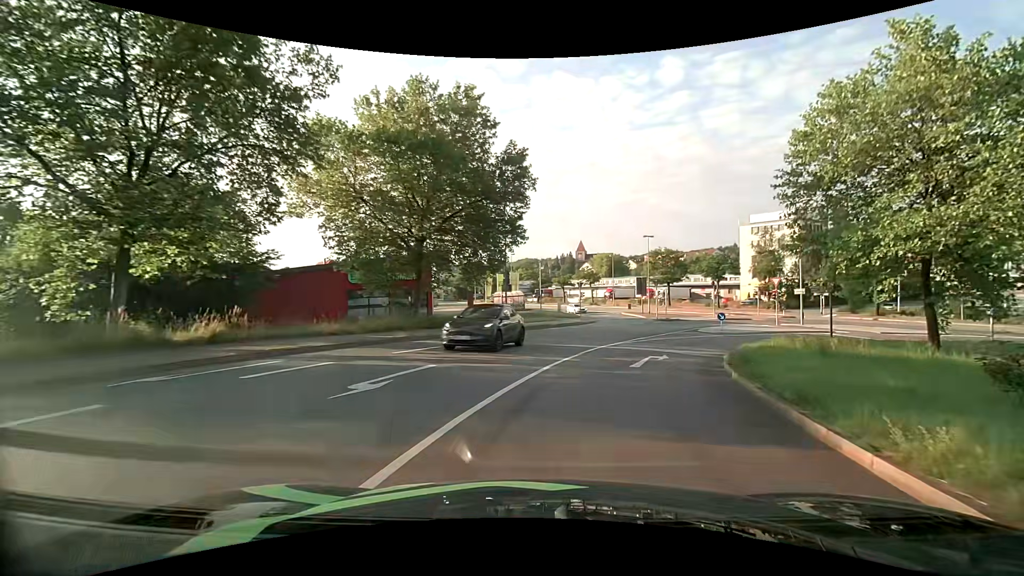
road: primary_link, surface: asphalt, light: Day
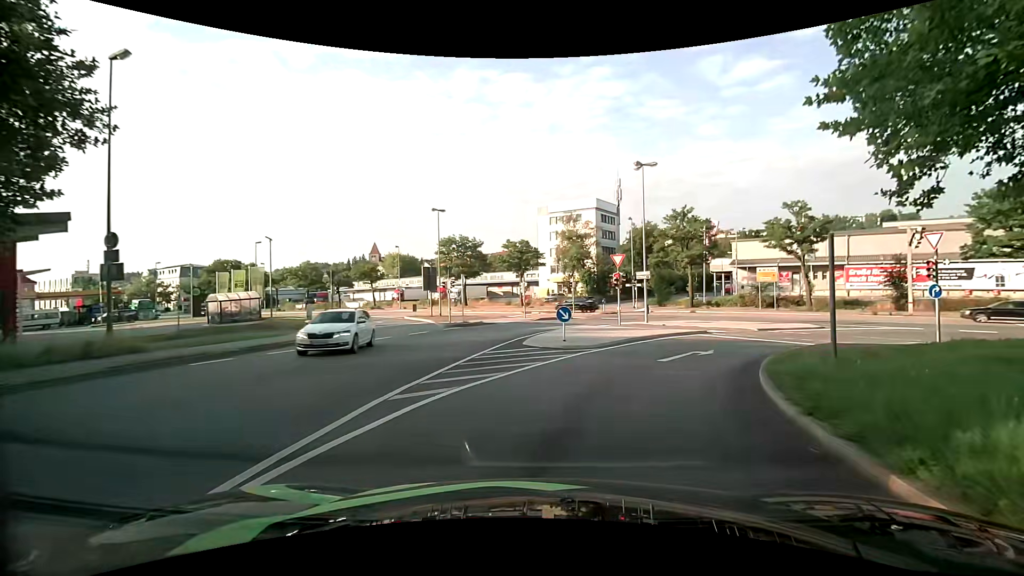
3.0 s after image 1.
(+3.8, +19.1) m; +22°
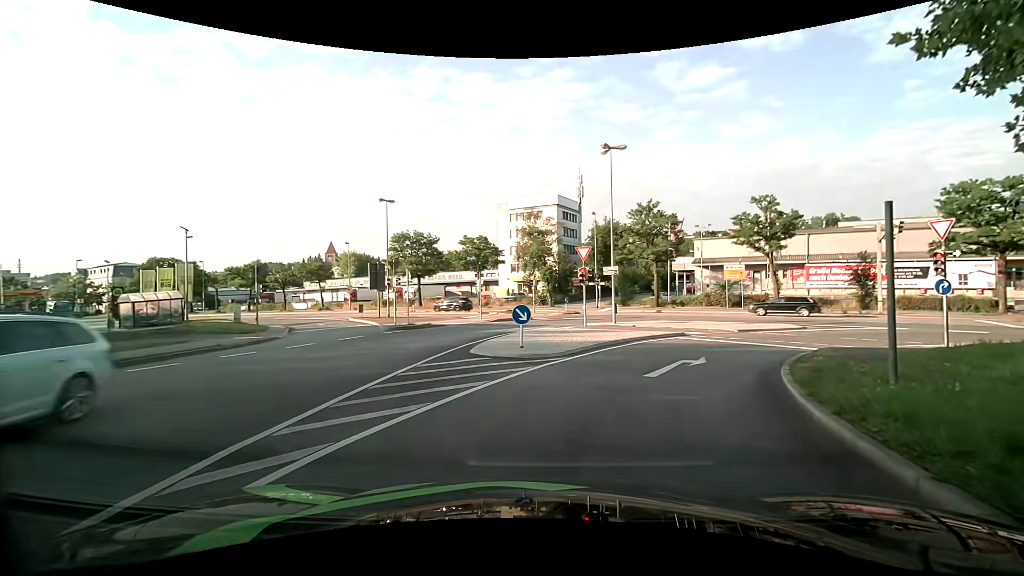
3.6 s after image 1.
(+0.1, +3.7) m; +5°
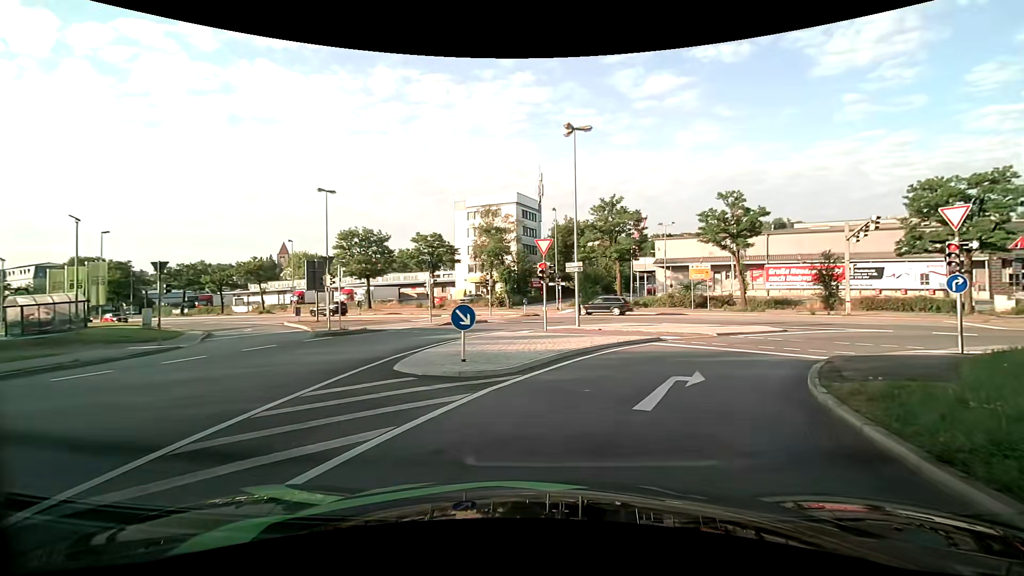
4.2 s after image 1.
(+0.1, +3.5) m; +4°
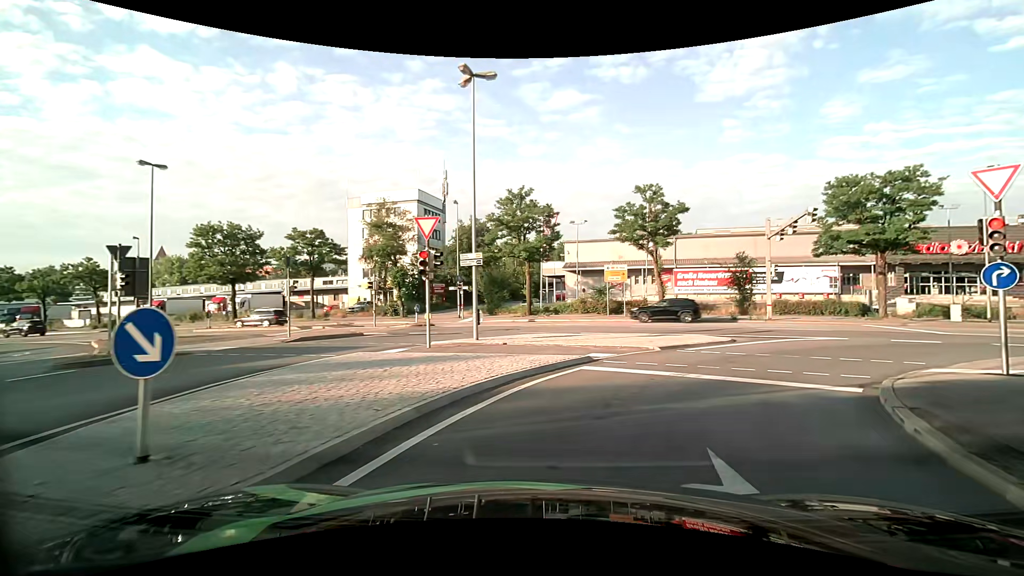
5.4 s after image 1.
(+0.6, +6.5) m; +11°
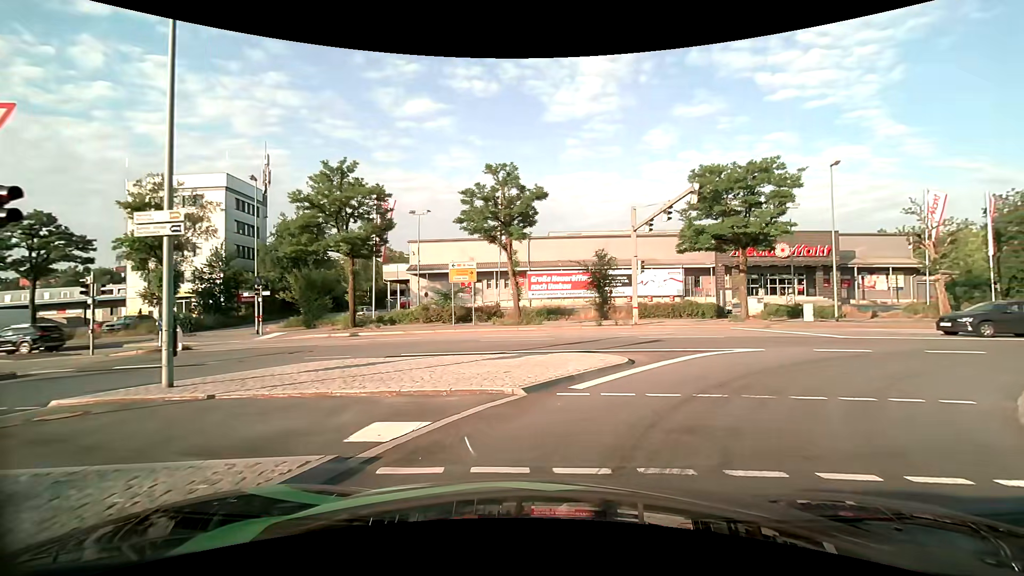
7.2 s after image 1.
(+1.1, +7.9) m; +17°
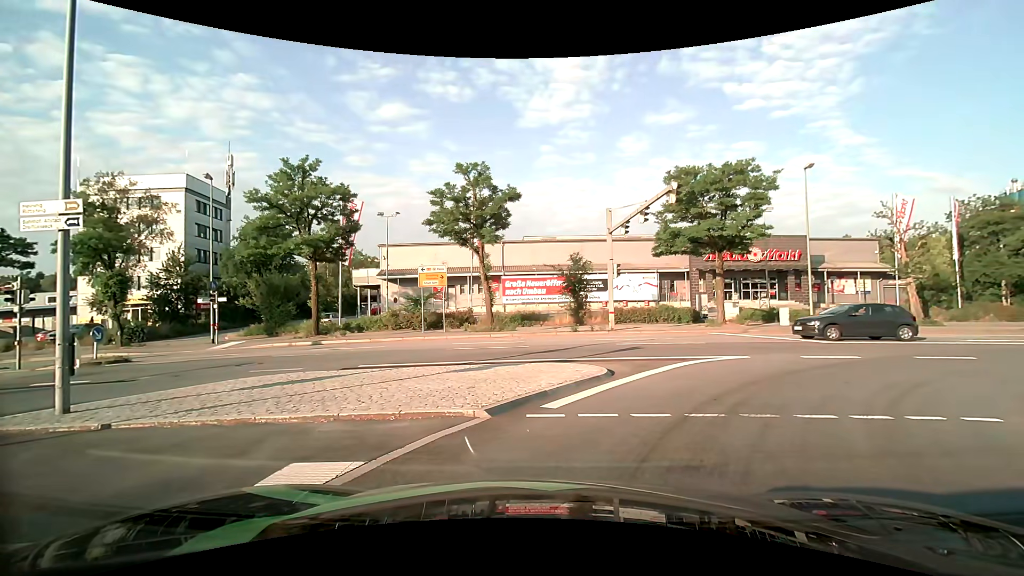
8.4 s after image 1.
(0.0, +1.0) m; +1°
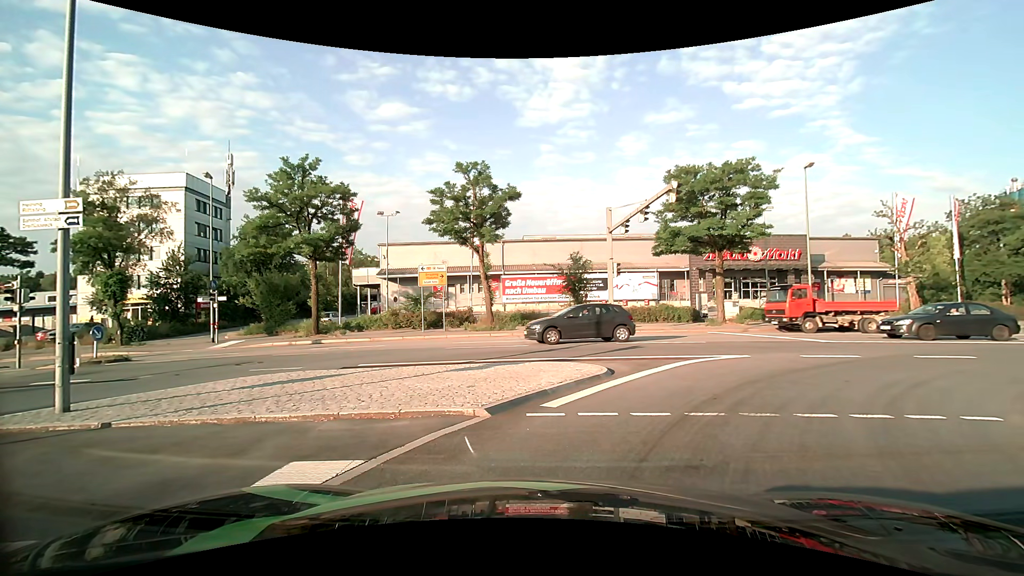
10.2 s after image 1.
(0.0, 0.0) m; 0°
(+3, +10) (+10, +16) (+19, +19) (+29, +20) (+39, +20) (+49, +21) (+59, +21) (+69, +21) (+79, +22) (+89, +22) m
